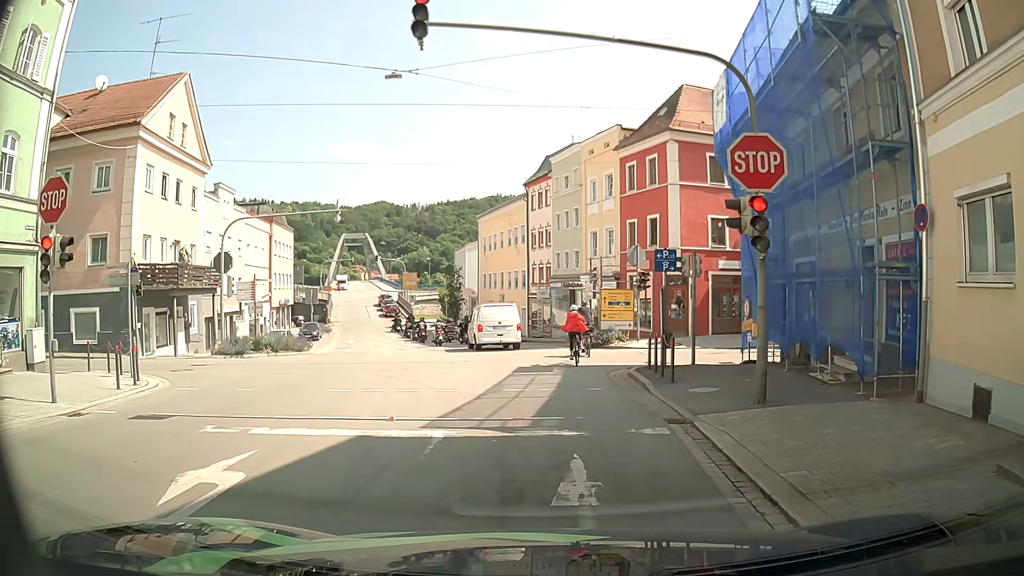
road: tertiary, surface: asphalt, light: Day
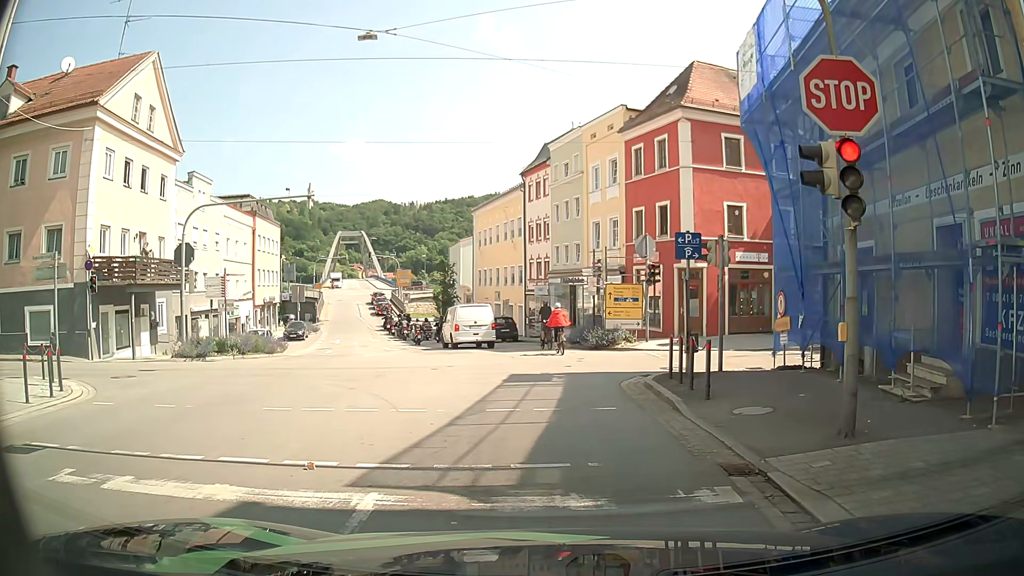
(0.0, +3.1) m; -2°
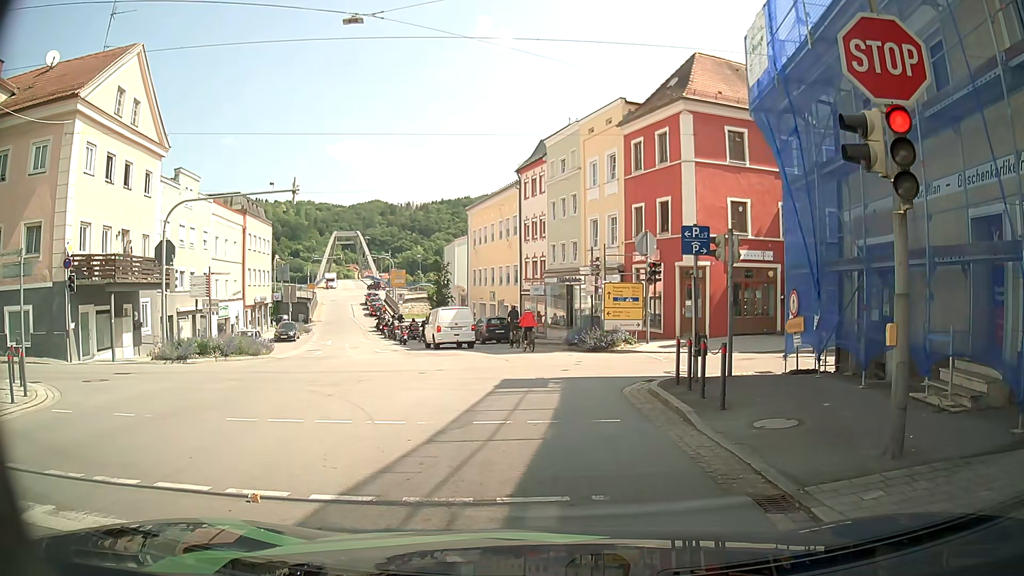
(0.0, +1.1) m; 0°
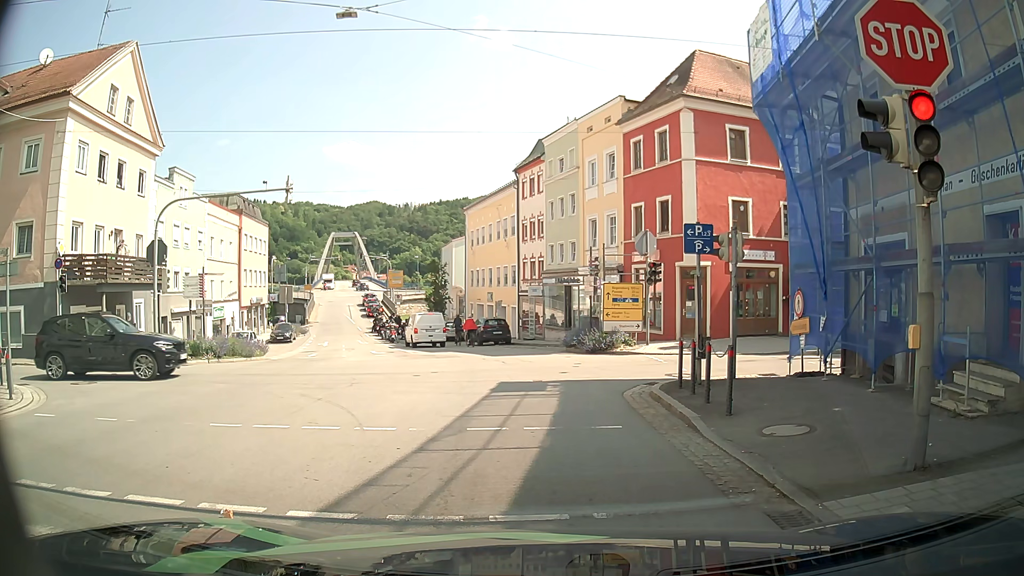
(0.0, +0.5) m; 0°
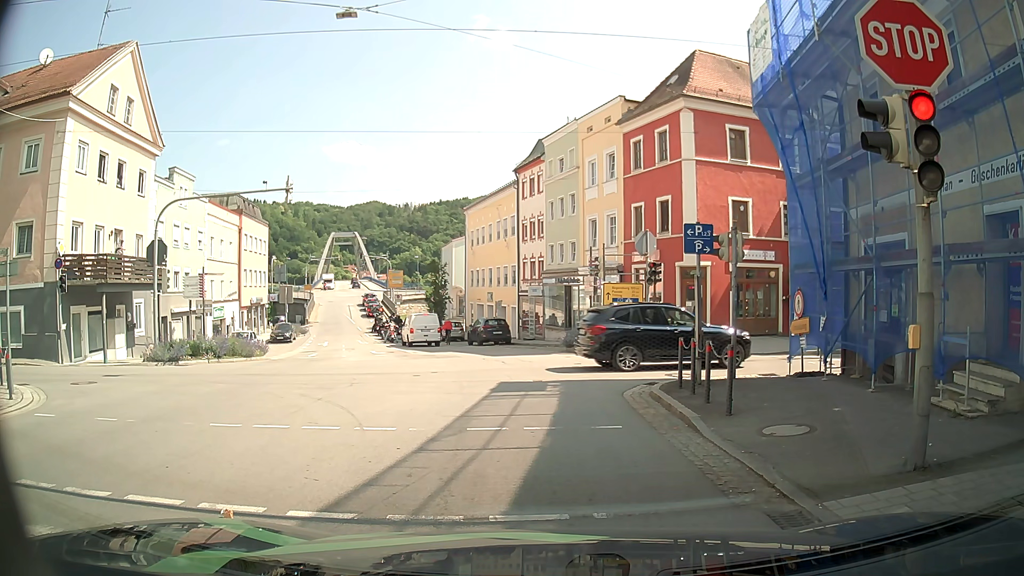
(0.0, 0.0) m; 0°
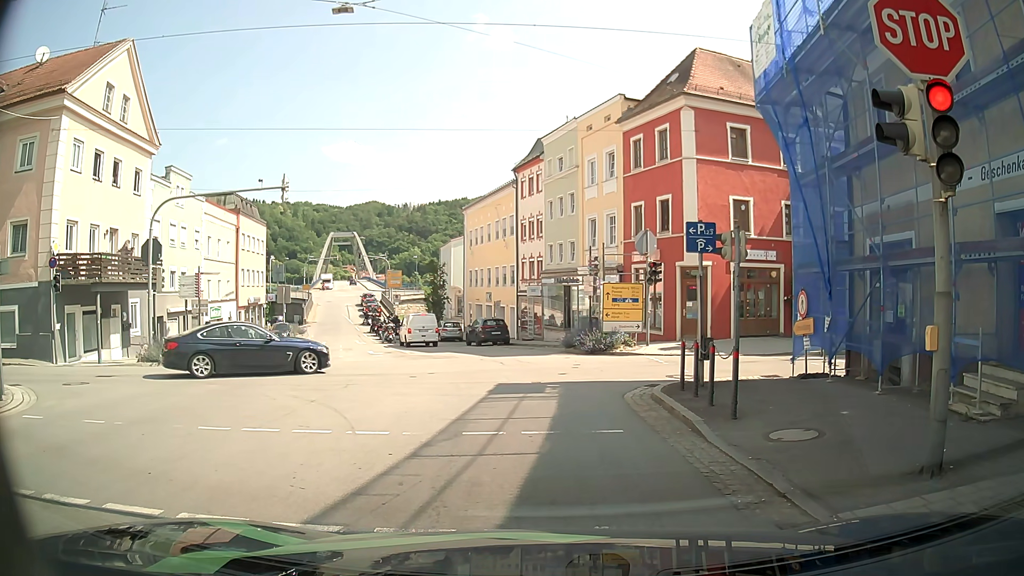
(0.0, +0.3) m; 0°
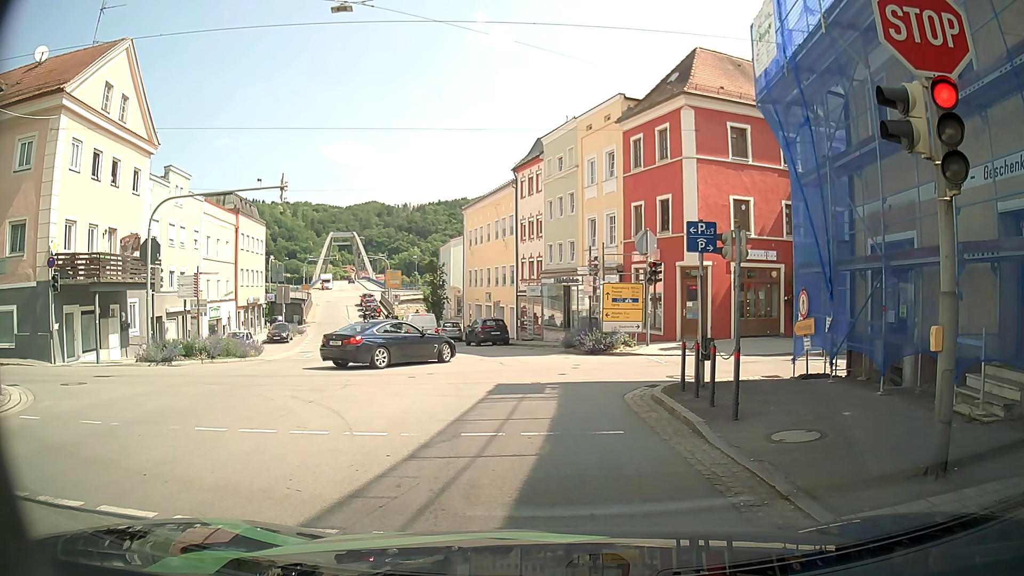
(0.0, +0.1) m; 0°
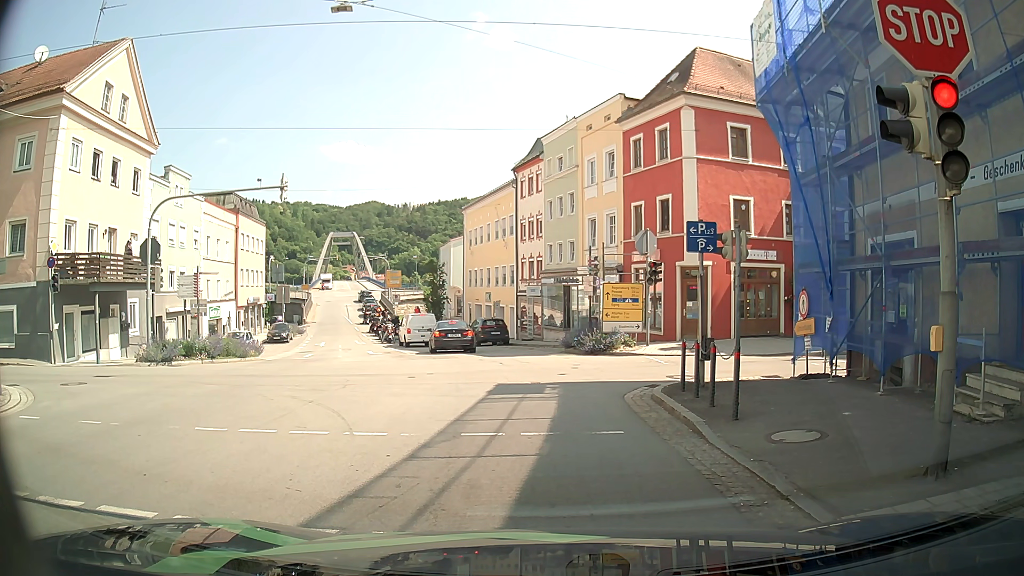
(0.0, +0.1) m; 0°
(+1, +10) (0, +20) (-2, +30) (-4, +39) (-7, +49) (-10, +59) (-13, +68) (-16, +78) (-18, +87) (-20, +97) m
